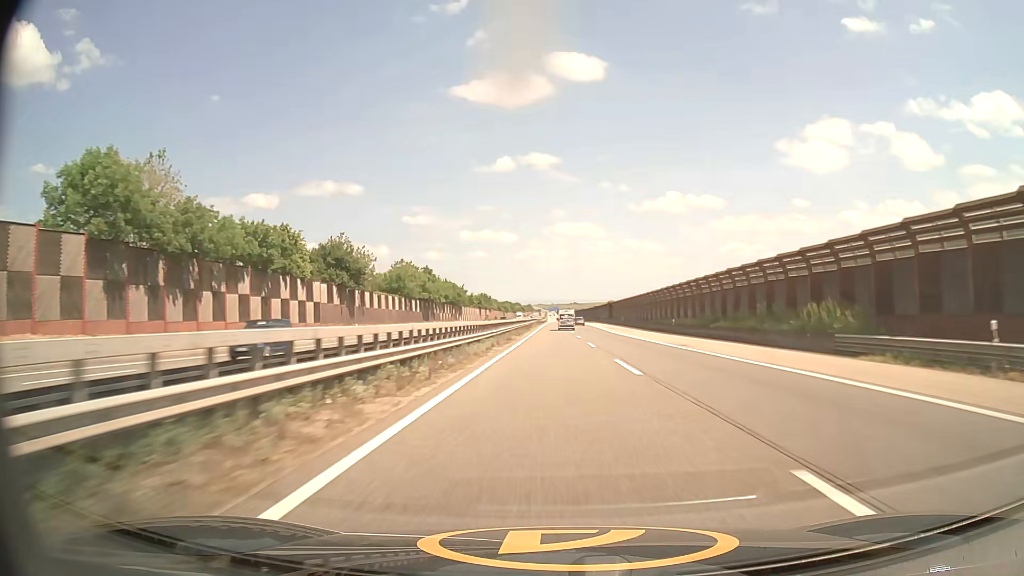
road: motorway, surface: asphalt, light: Day
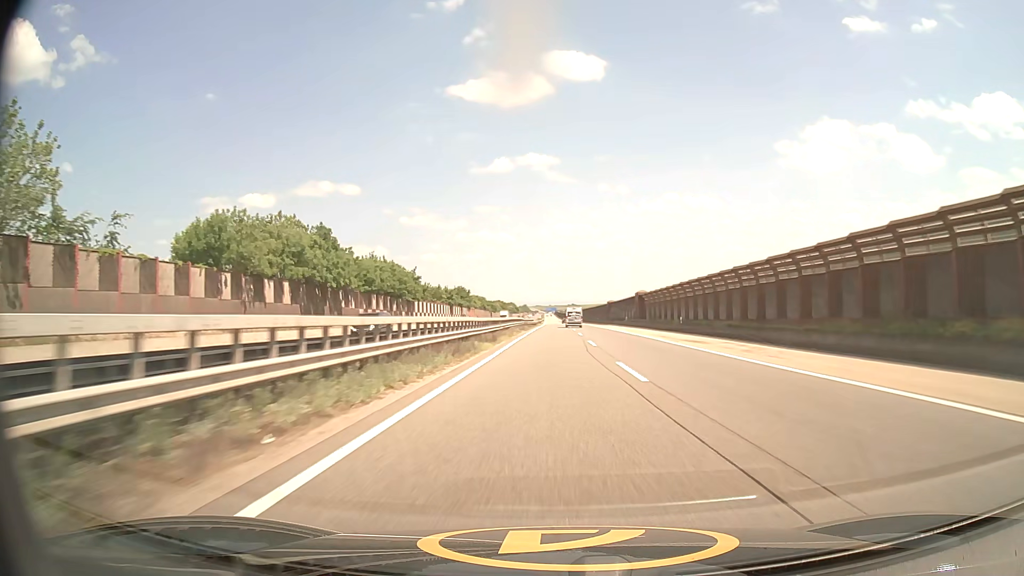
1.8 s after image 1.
(+0.2, +55.9) m; 0°
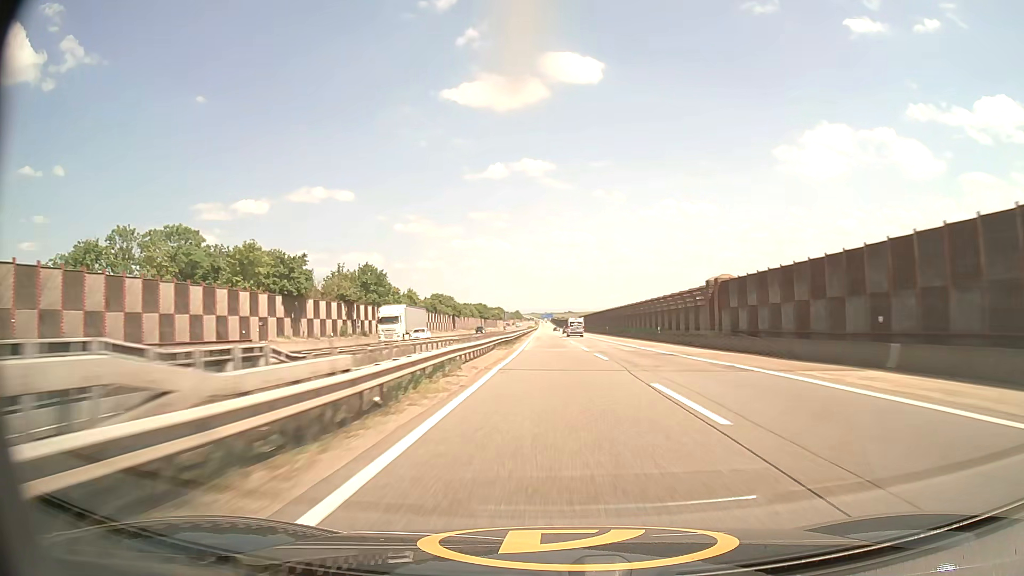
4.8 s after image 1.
(+0.1, +95.9) m; 0°
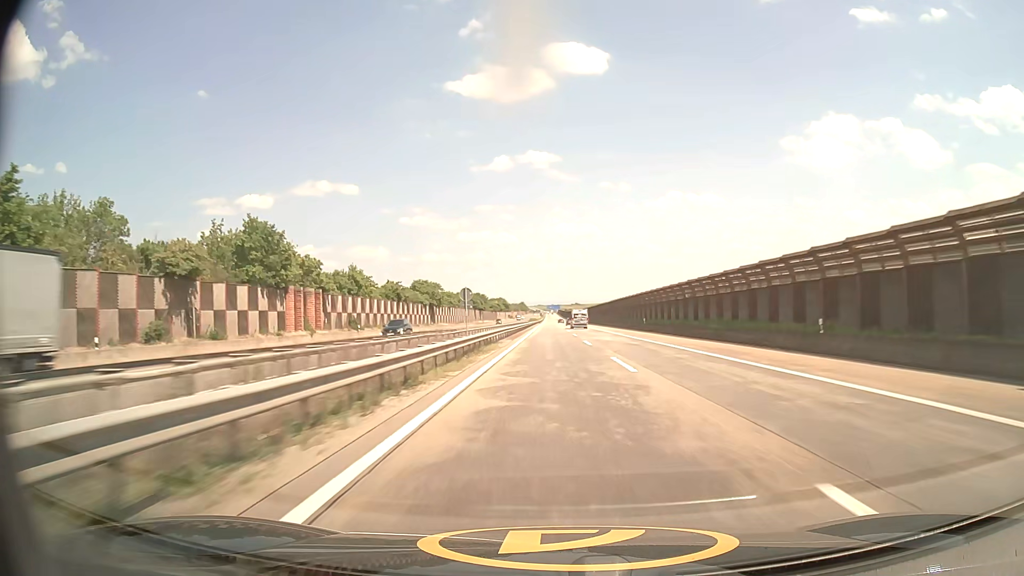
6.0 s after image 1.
(-0.1, +40.1) m; 0°
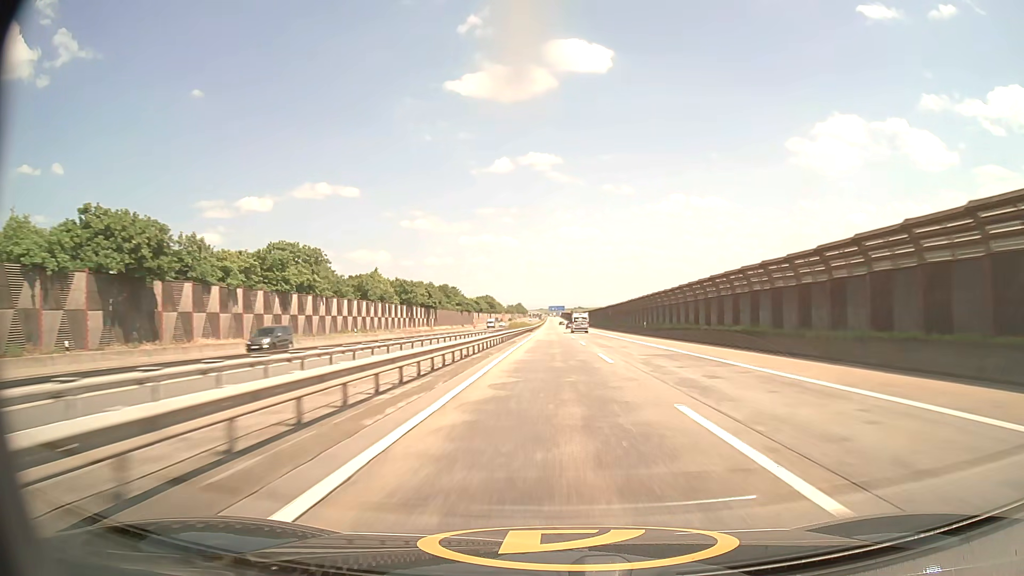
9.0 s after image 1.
(-0.6, +102.1) m; 0°
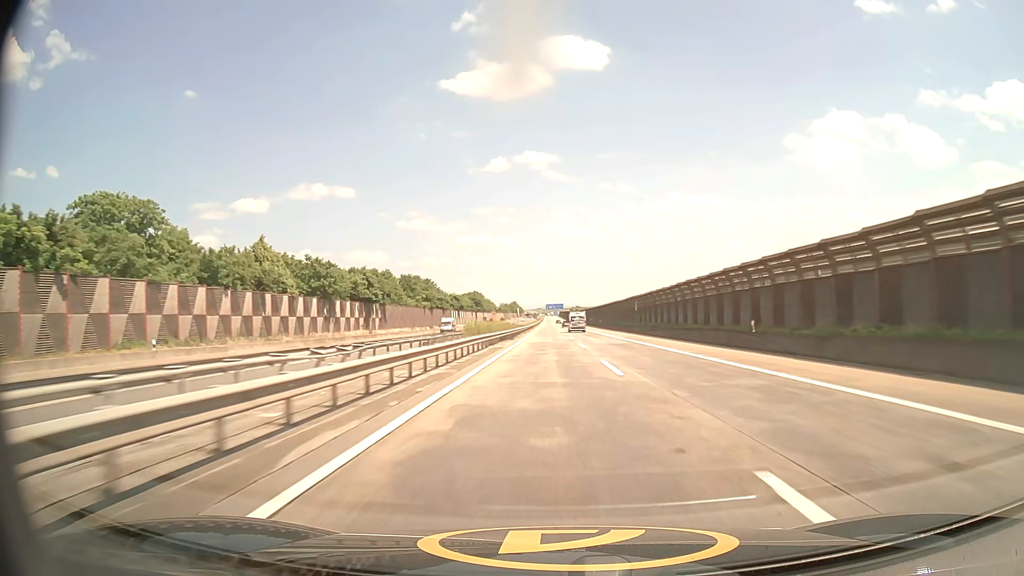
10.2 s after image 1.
(+0.1, +41.2) m; 0°
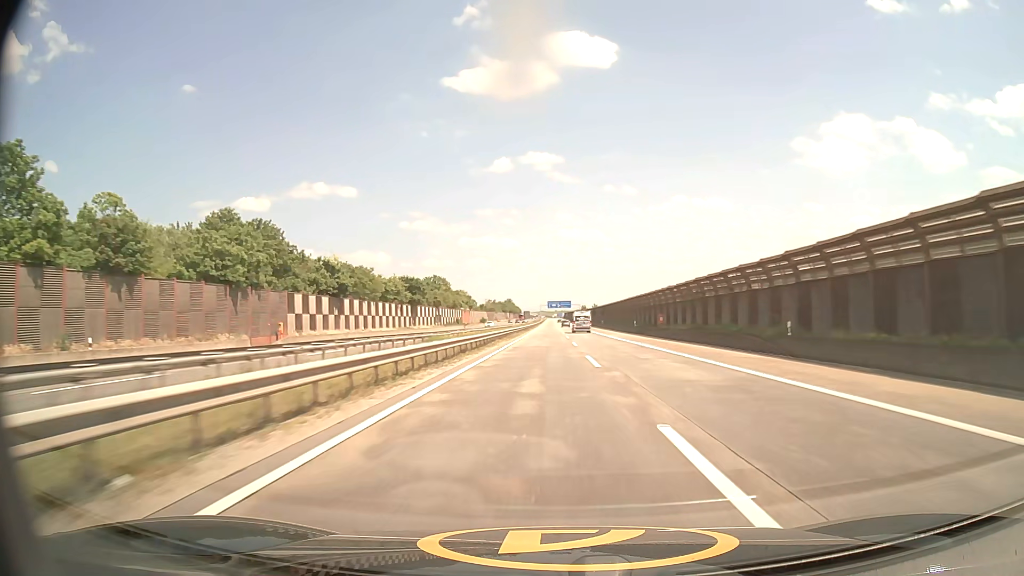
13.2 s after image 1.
(-0.2, +104.0) m; 0°
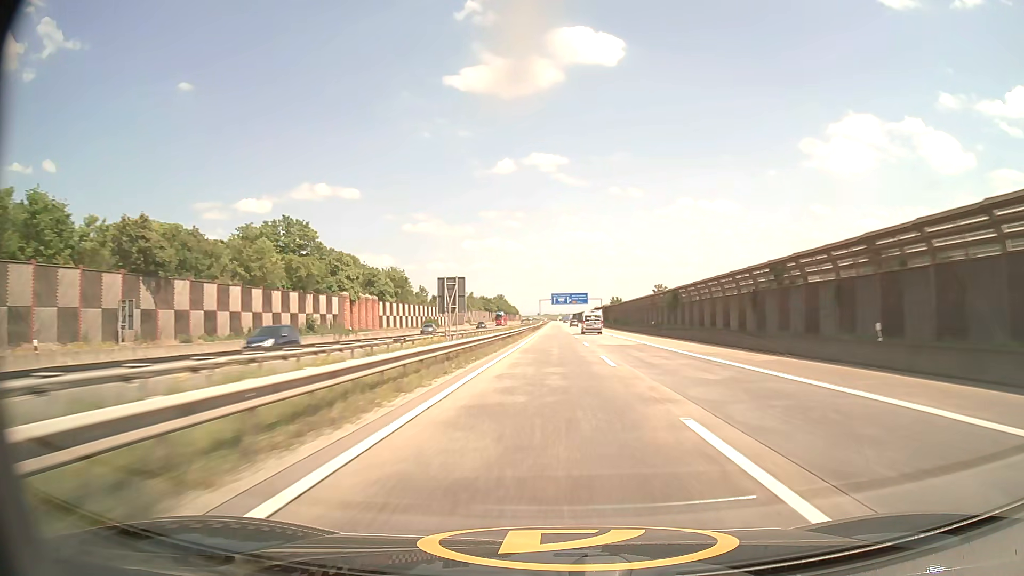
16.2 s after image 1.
(-0.7, +107.4) m; -1°
(0, +10) (0, +20) (0, +30) (0, +40) (0, +50) (0, +60) (0, +70) (+1, +80) (+1, +90) (+1, +100) m
